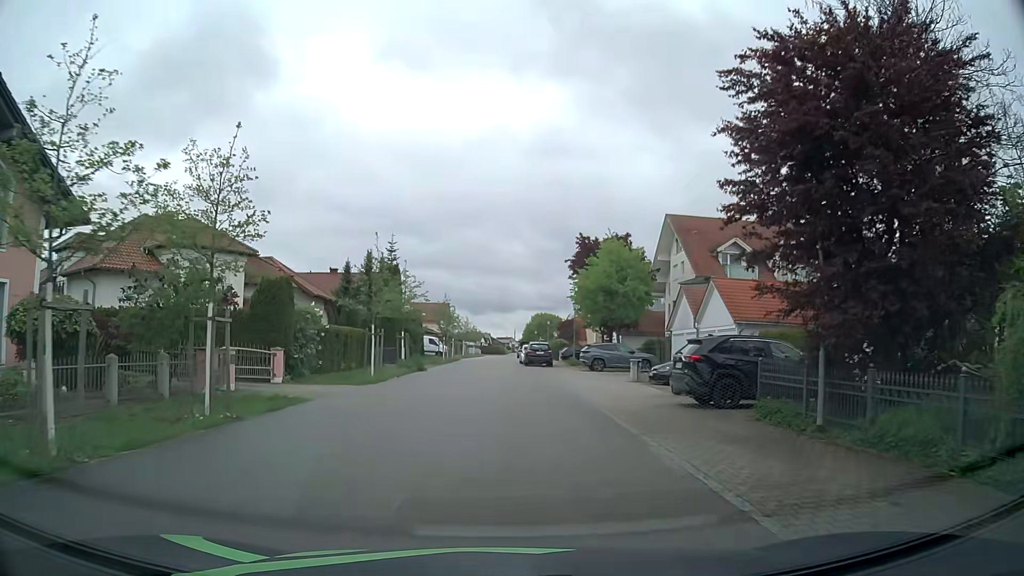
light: Day
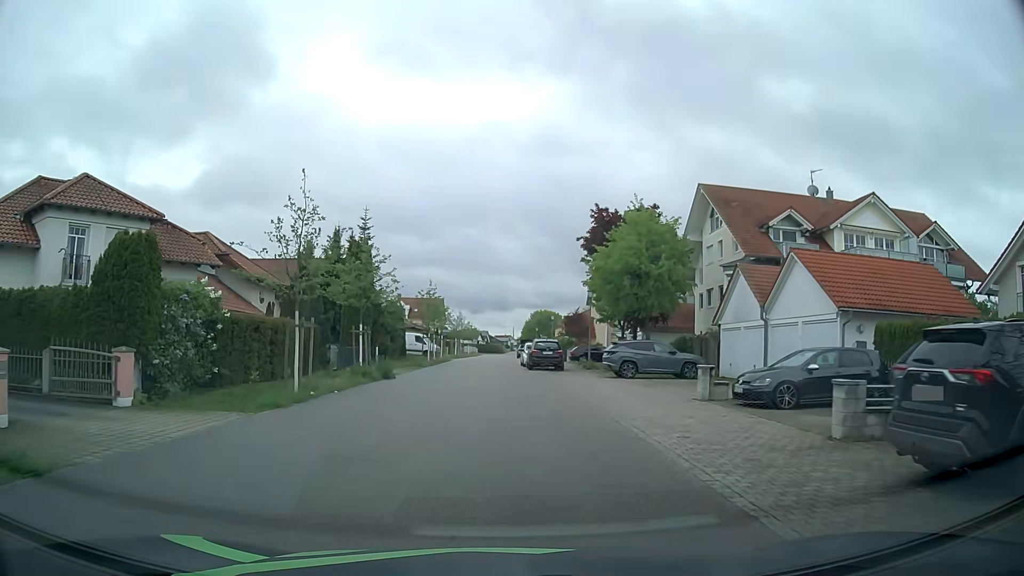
(0.0, +10.0) m; 0°
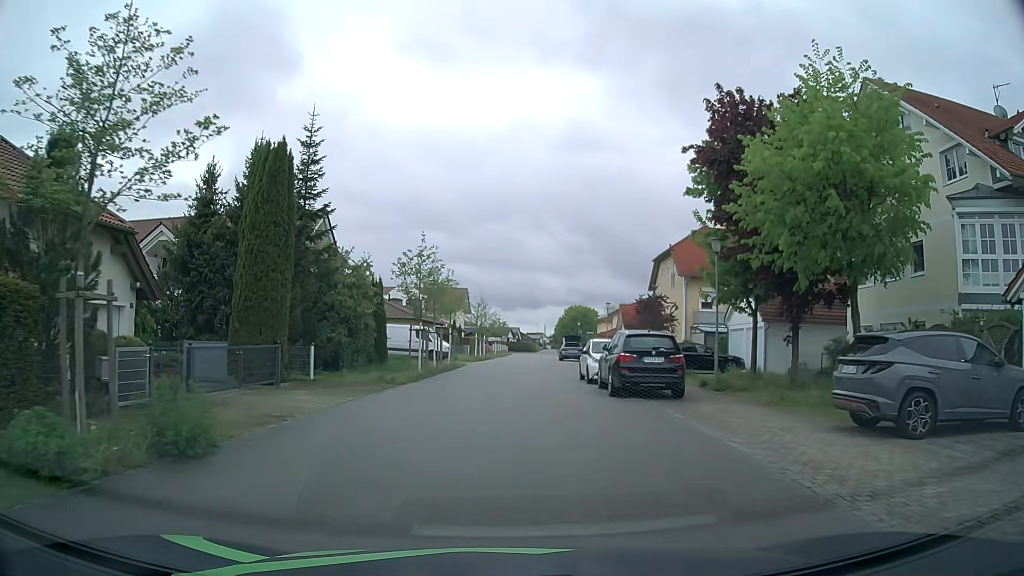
(-0.4, +19.2) m; -2°
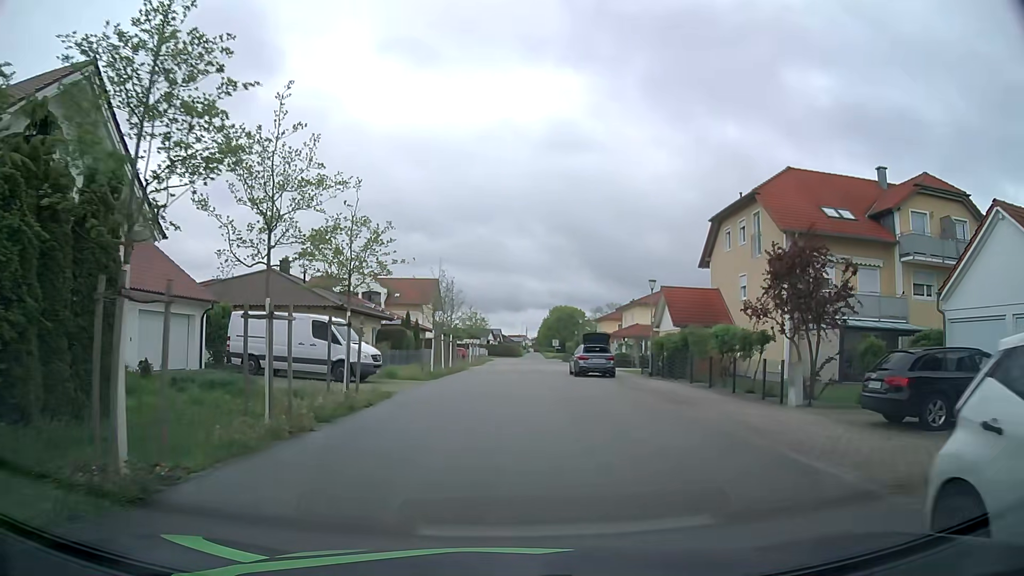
(-0.1, +21.3) m; +2°
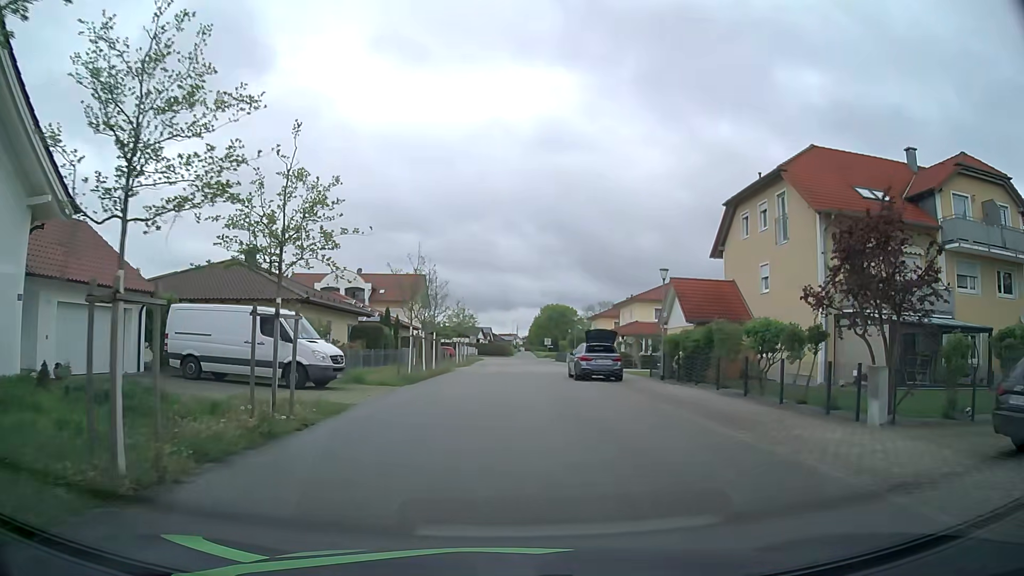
(0.0, +4.4) m; -1°
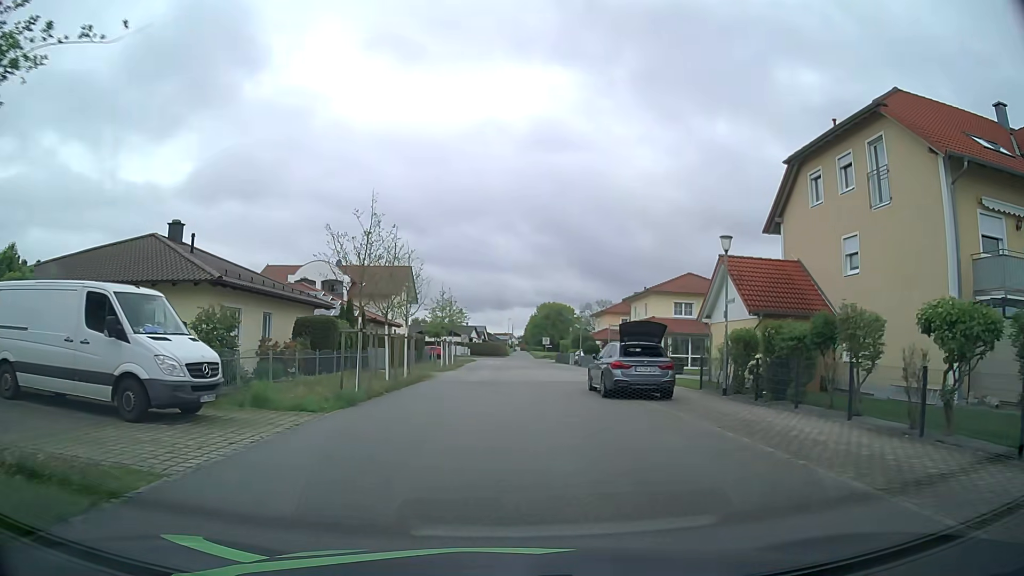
(+0.2, +8.8) m; +2°
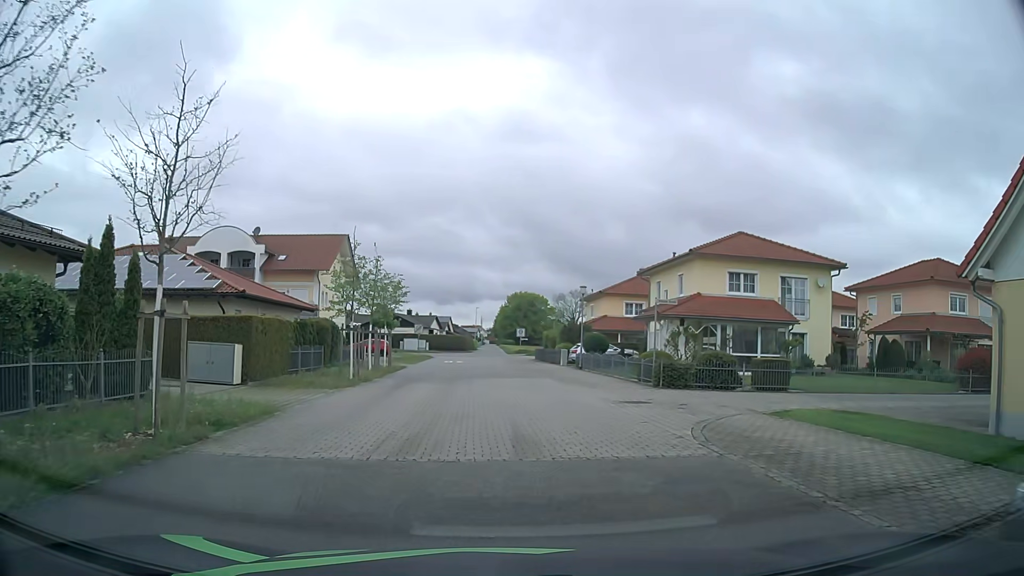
(+0.1, +18.8) m; +2°
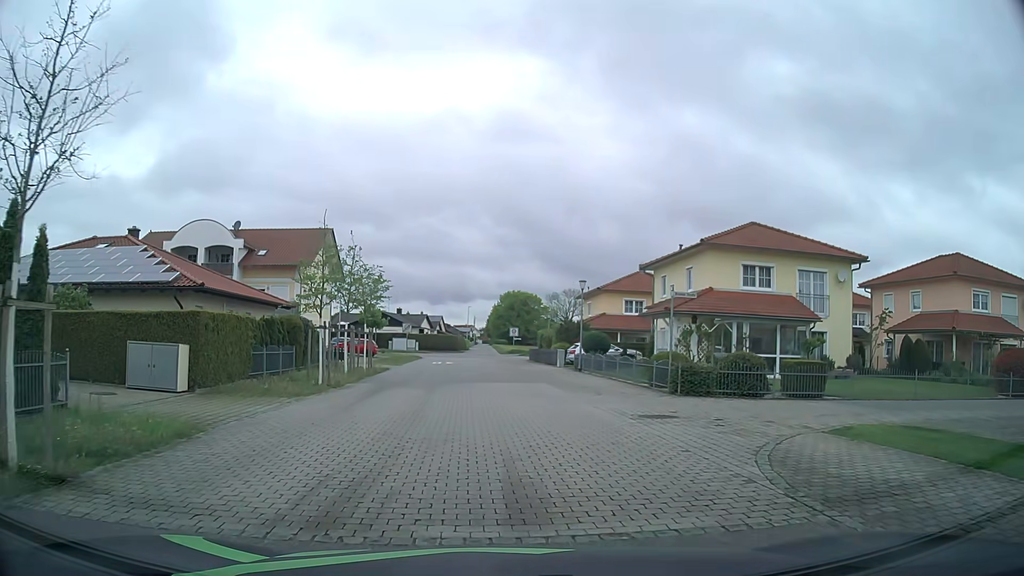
(0.0, +3.1) m; 0°
(0, +10) (0, +20) (0, +30) (0, +40) (-1, +50) (-1, +60) (-1, +70) (-8, +77) (-18, +77) (-28, +77) m
